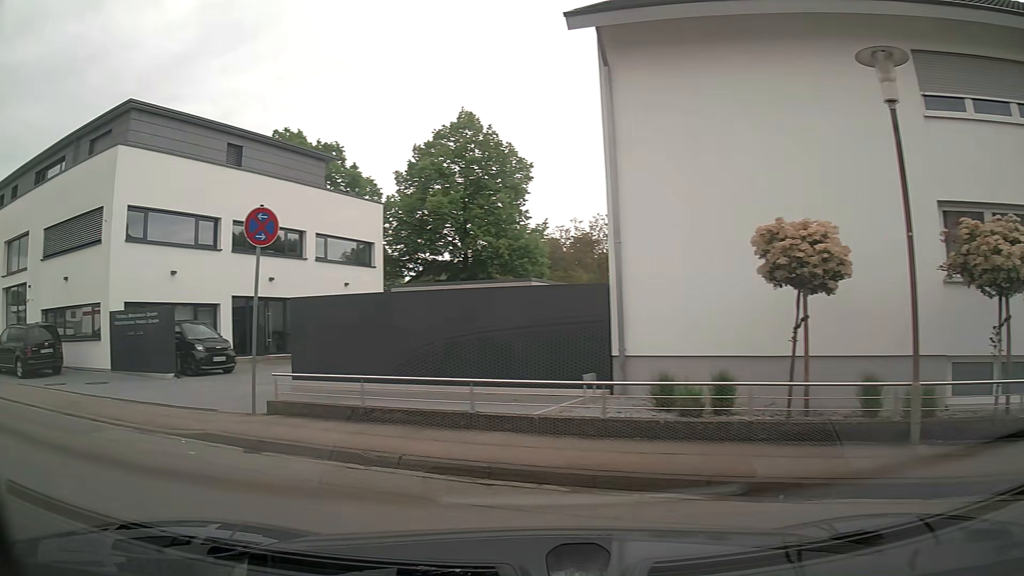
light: Day
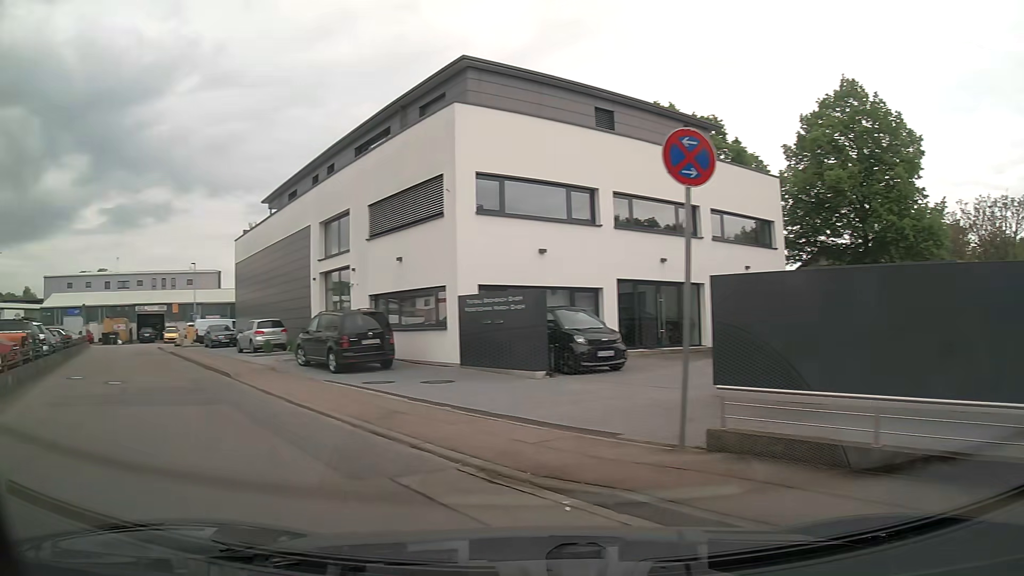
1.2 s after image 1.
(-1.4, +3.8) m; -36°
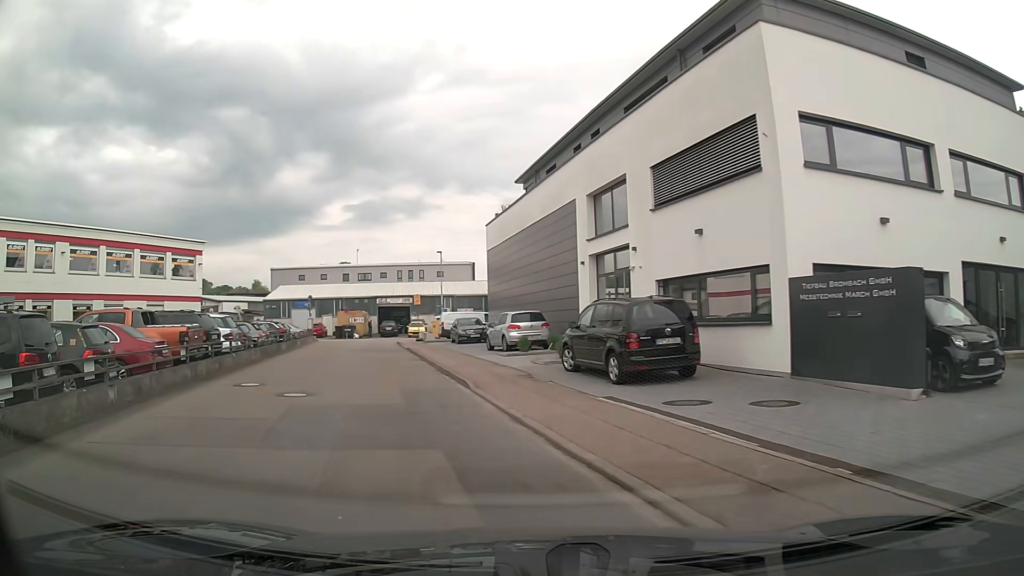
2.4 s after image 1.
(-1.0, +5.1) m; -19°
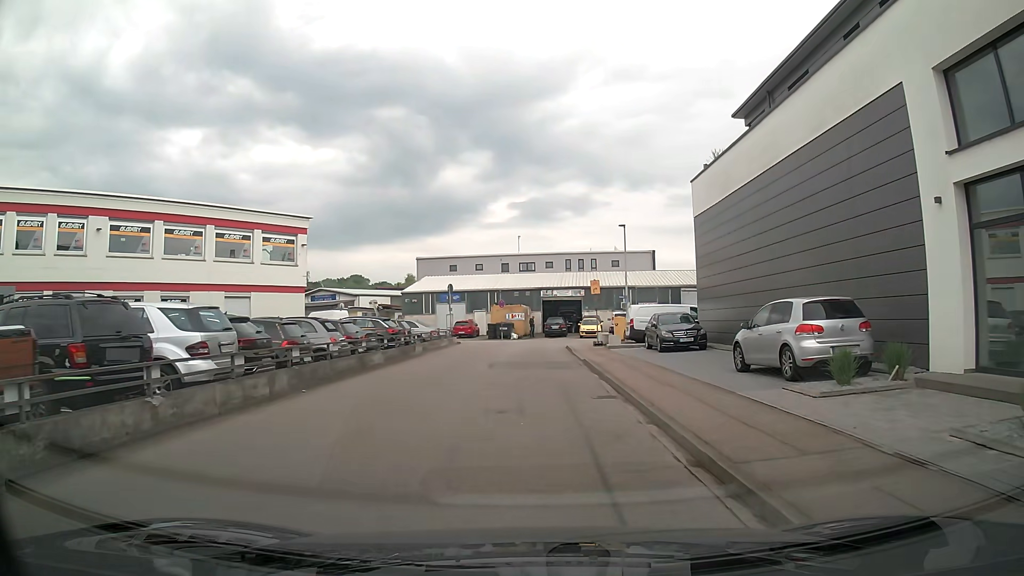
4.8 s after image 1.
(-2.1, +12.7) m; -13°
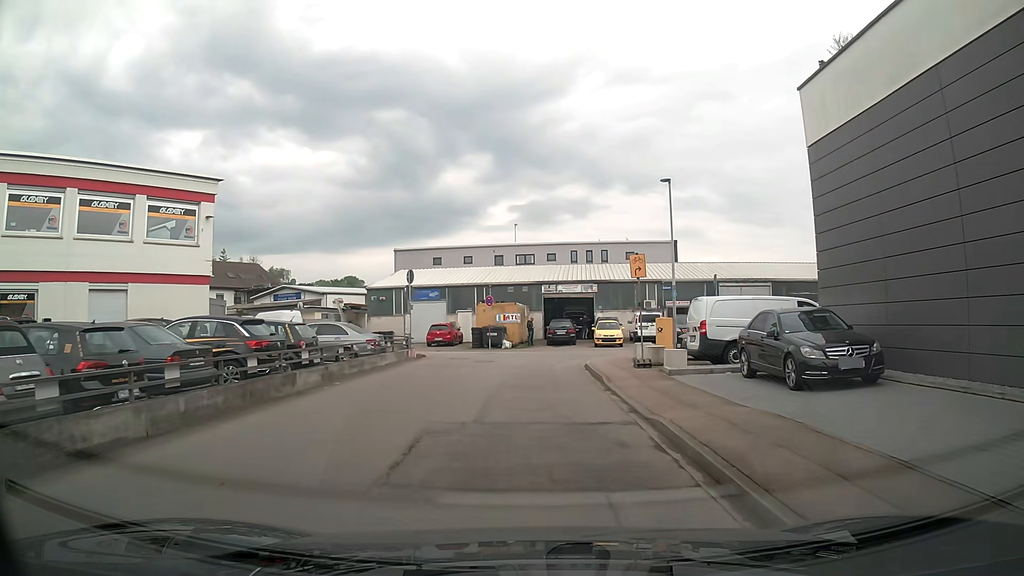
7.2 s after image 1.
(0.0, +12.9) m; 0°
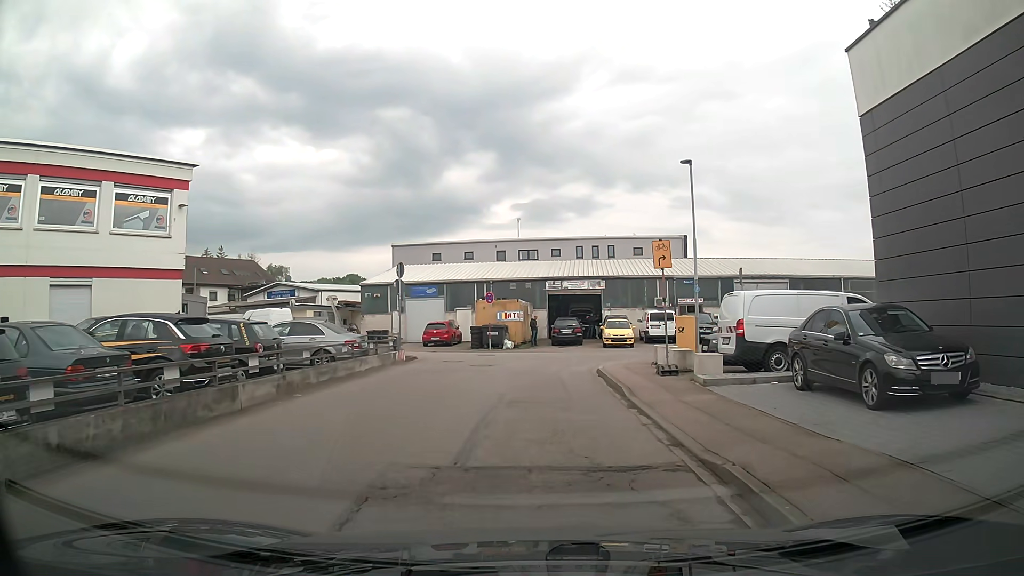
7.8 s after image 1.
(0.0, +2.8) m; +1°
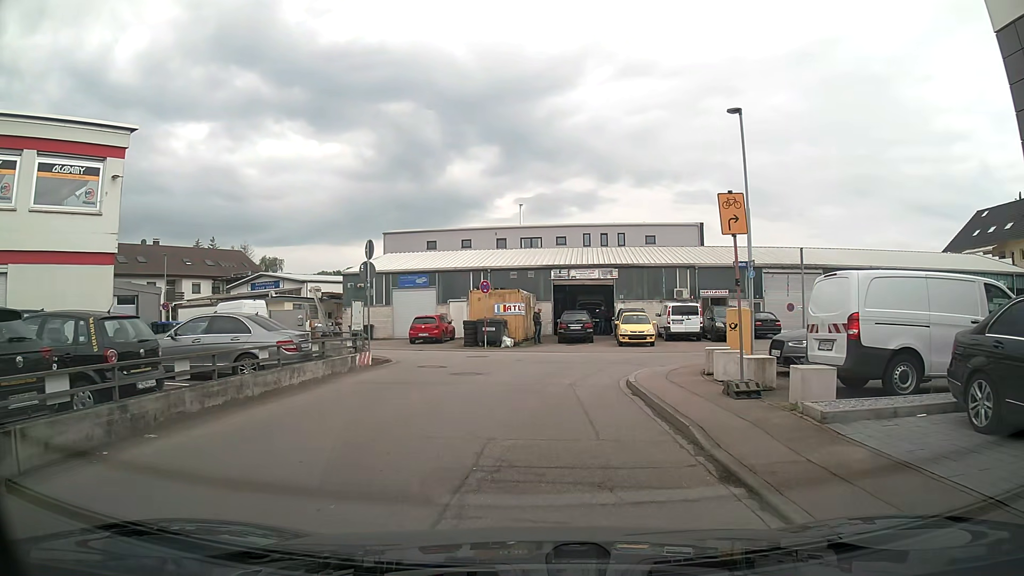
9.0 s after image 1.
(0.0, +5.2) m; 0°
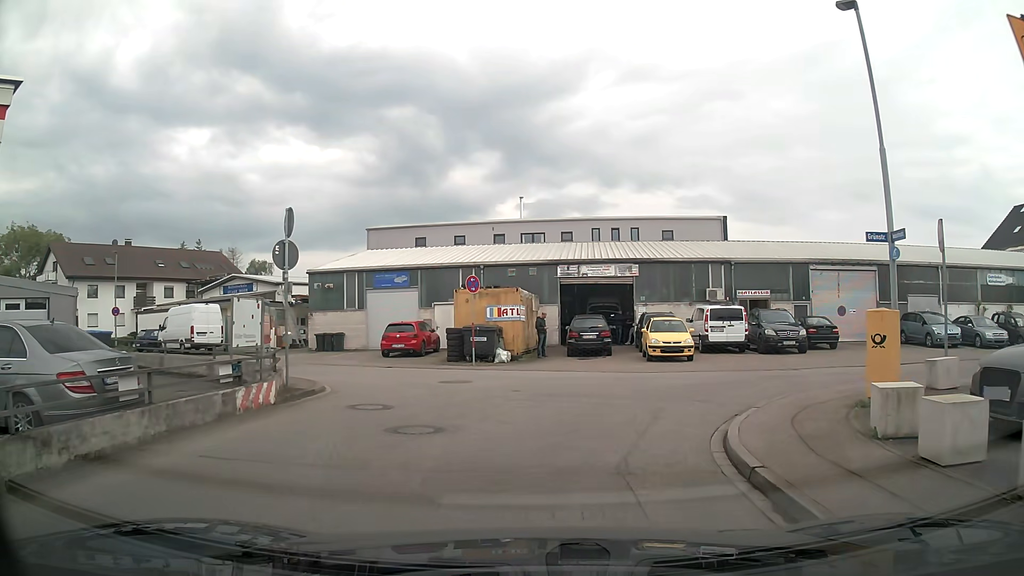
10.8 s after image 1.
(-0.1, +6.9) m; -2°
